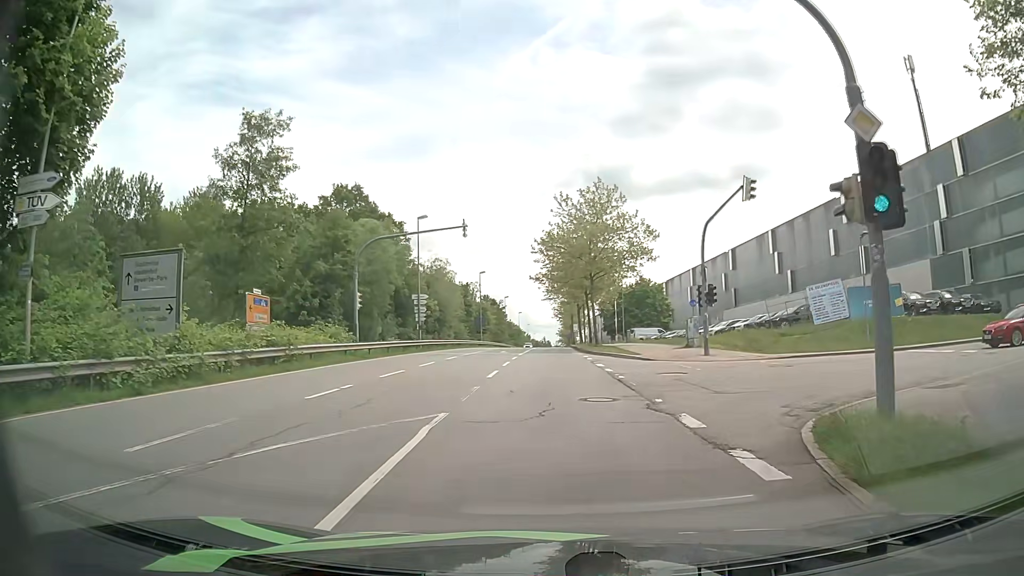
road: secondary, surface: asphalt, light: Day
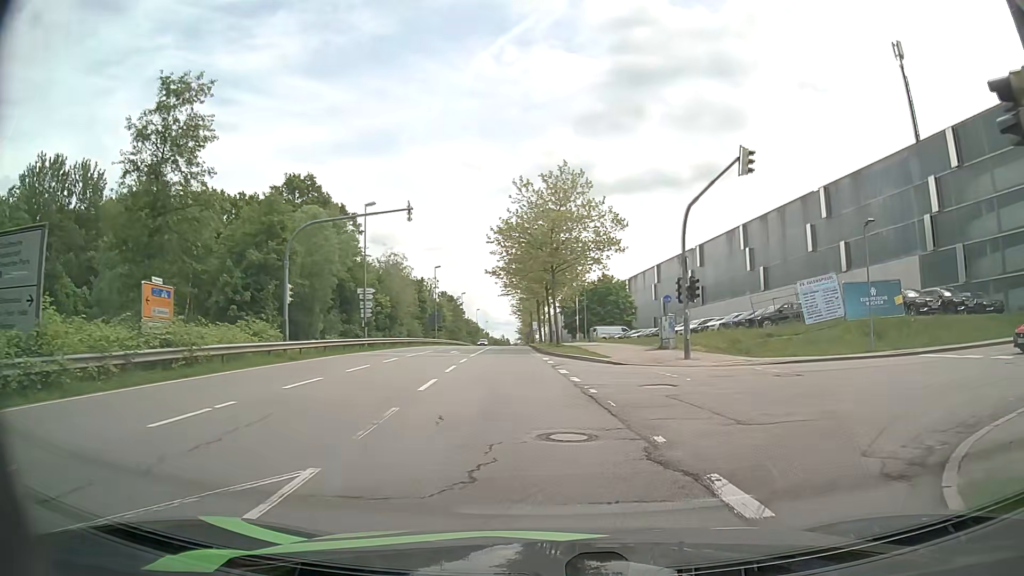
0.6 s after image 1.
(+0.1, +4.2) m; +3°
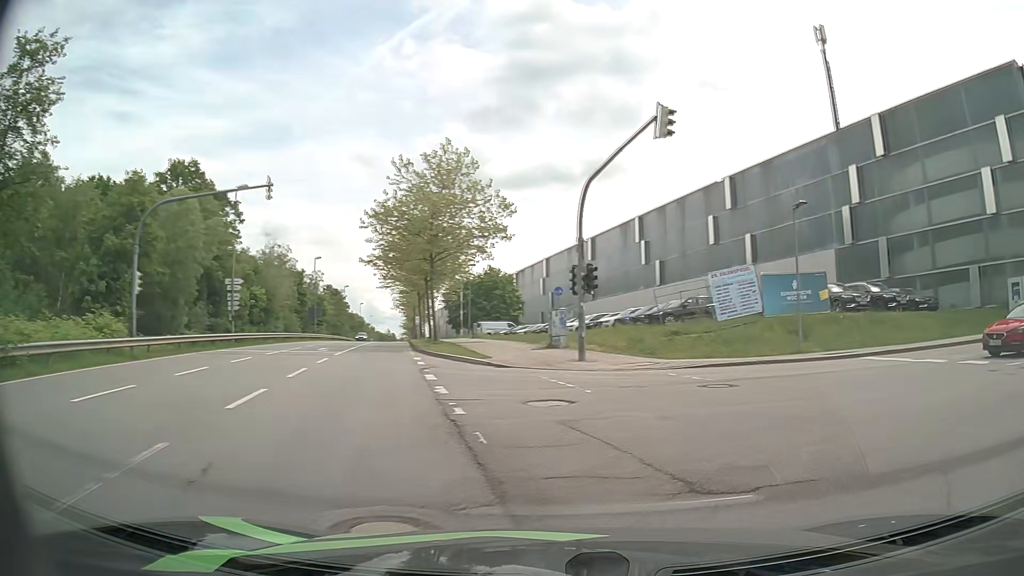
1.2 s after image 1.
(+0.2, +3.8) m; +9°
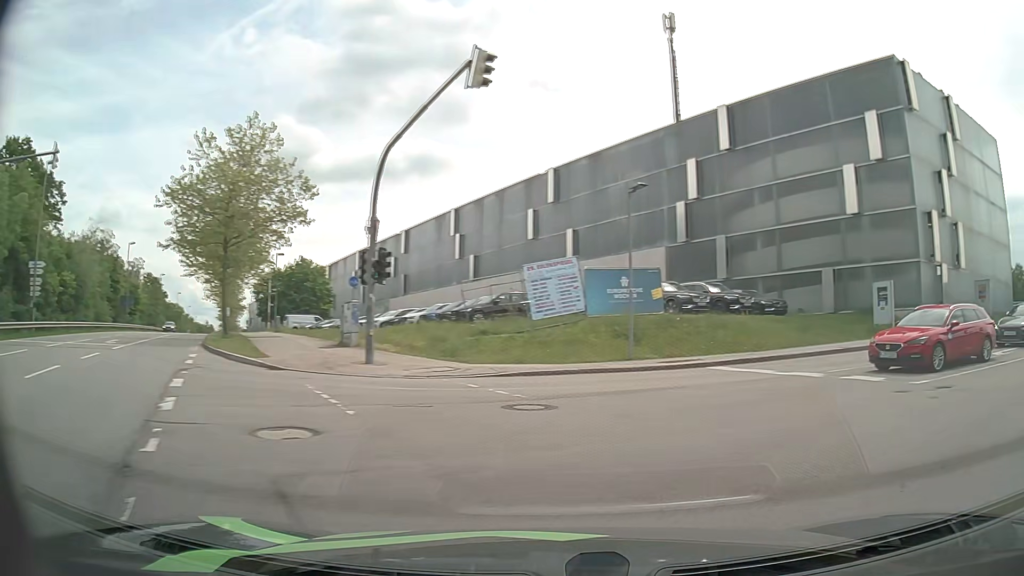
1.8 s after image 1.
(+0.4, +3.4) m; +16°
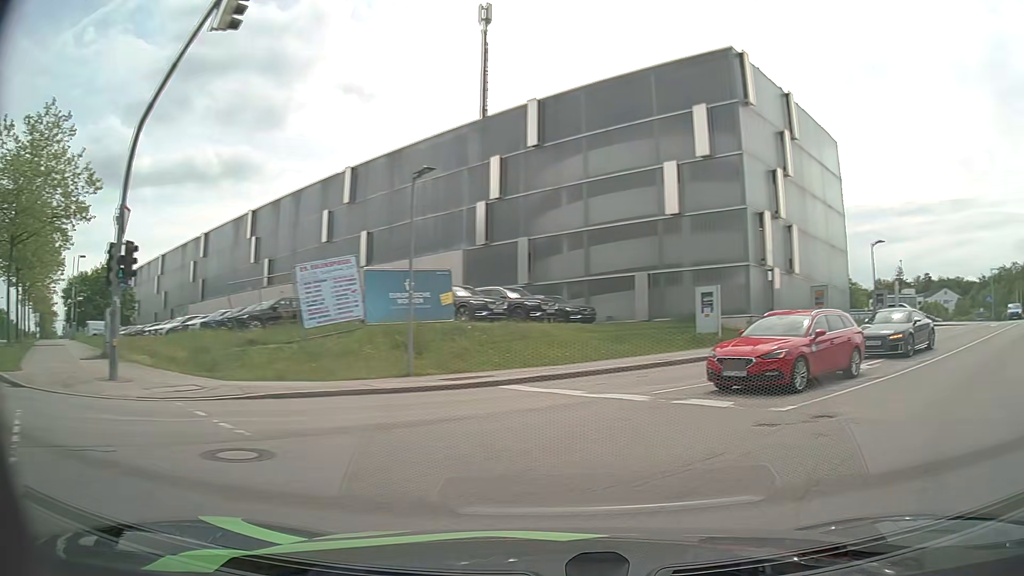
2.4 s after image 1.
(+0.4, +3.1) m; +17°
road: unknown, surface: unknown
